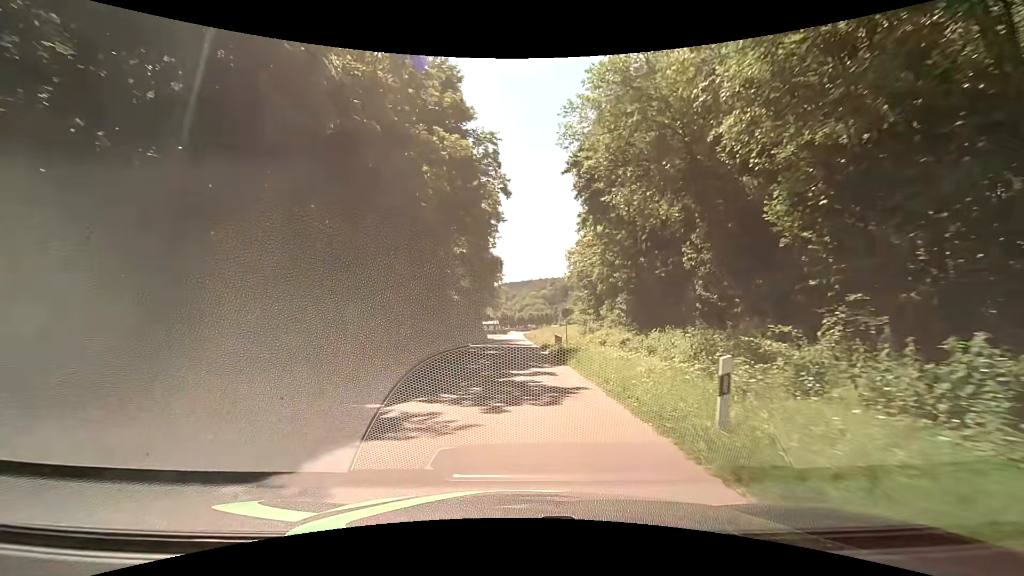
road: residential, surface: asphalt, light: Day
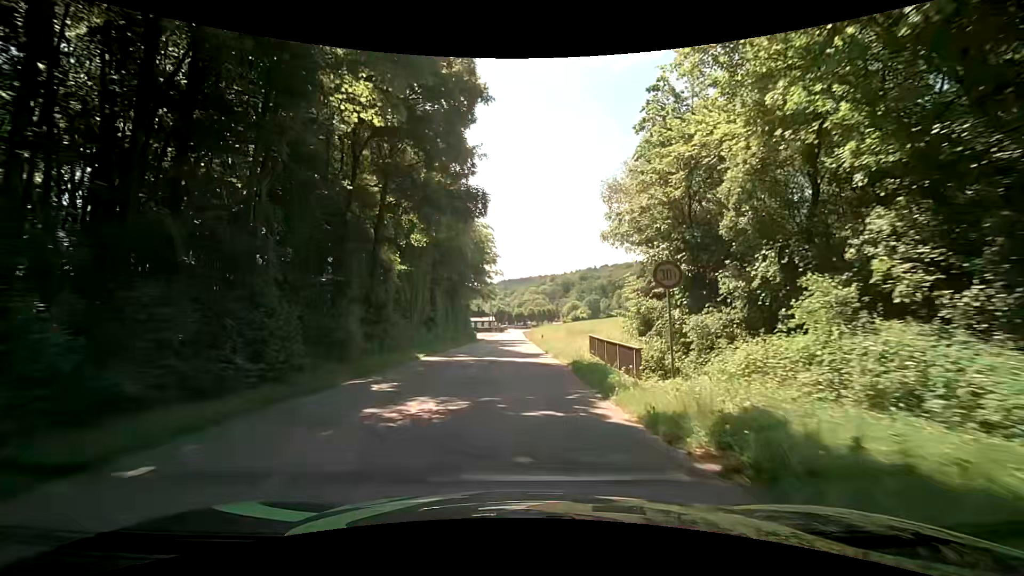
(-0.1, +21.5) m; -1°
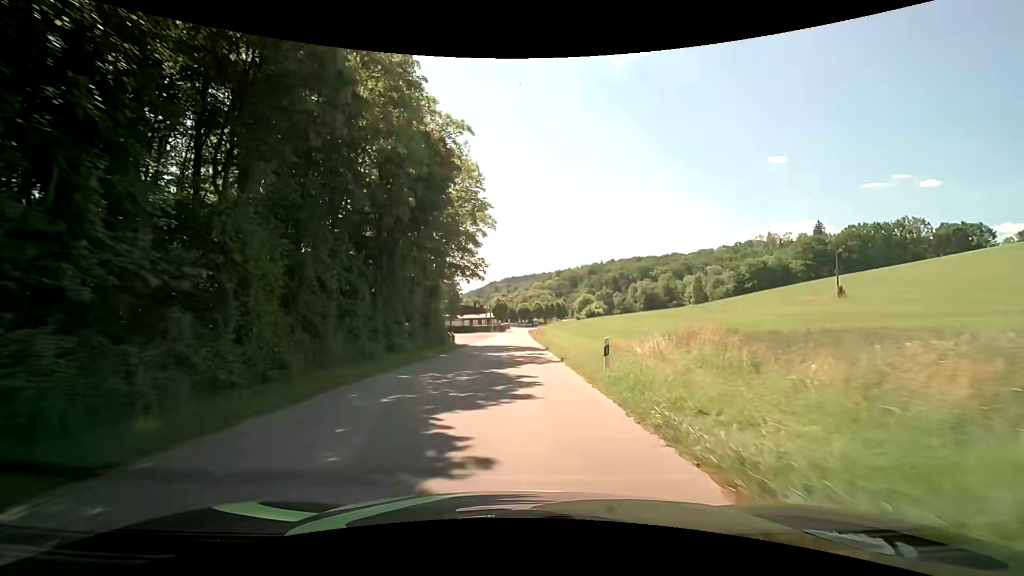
(+0.1, +28.8) m; -1°
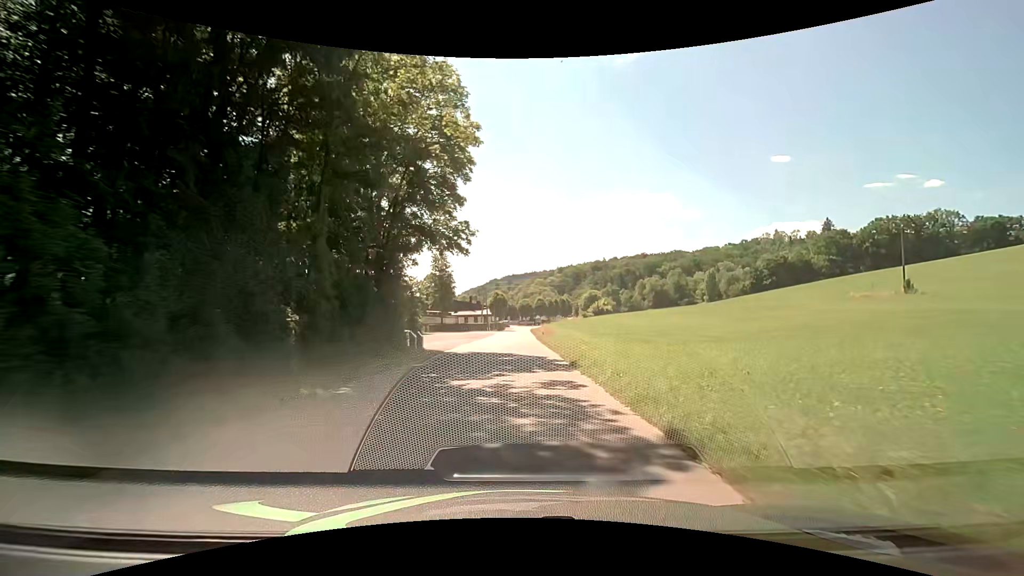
(+0.2, +14.8) m; +1°
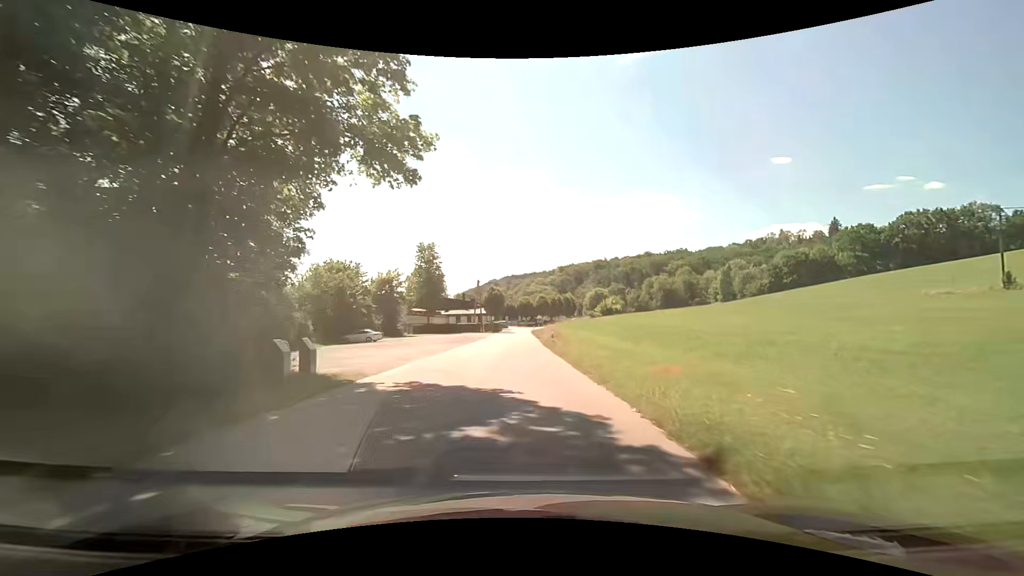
(0.0, +15.1) m; 0°
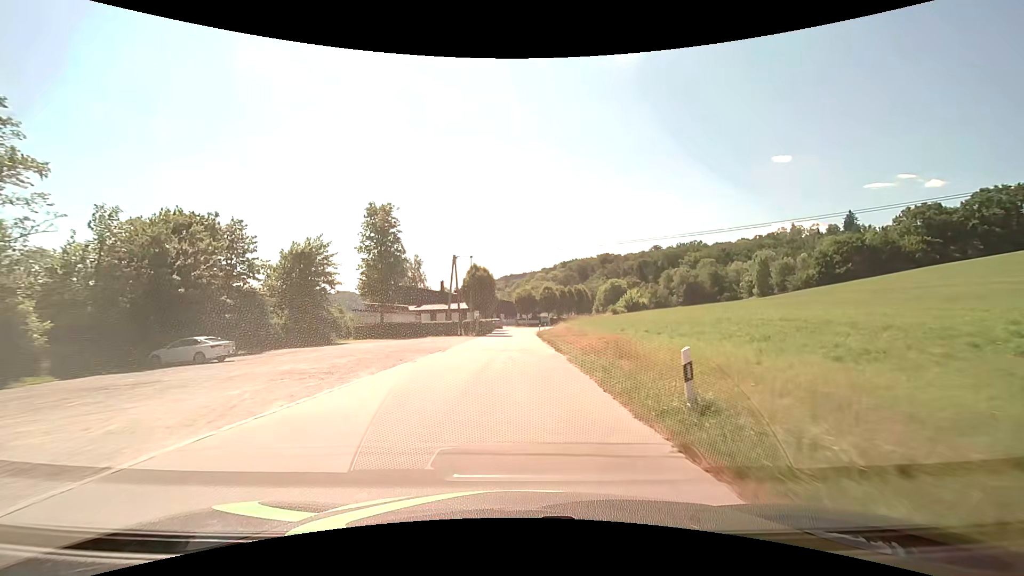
(0.0, +30.2) m; 0°
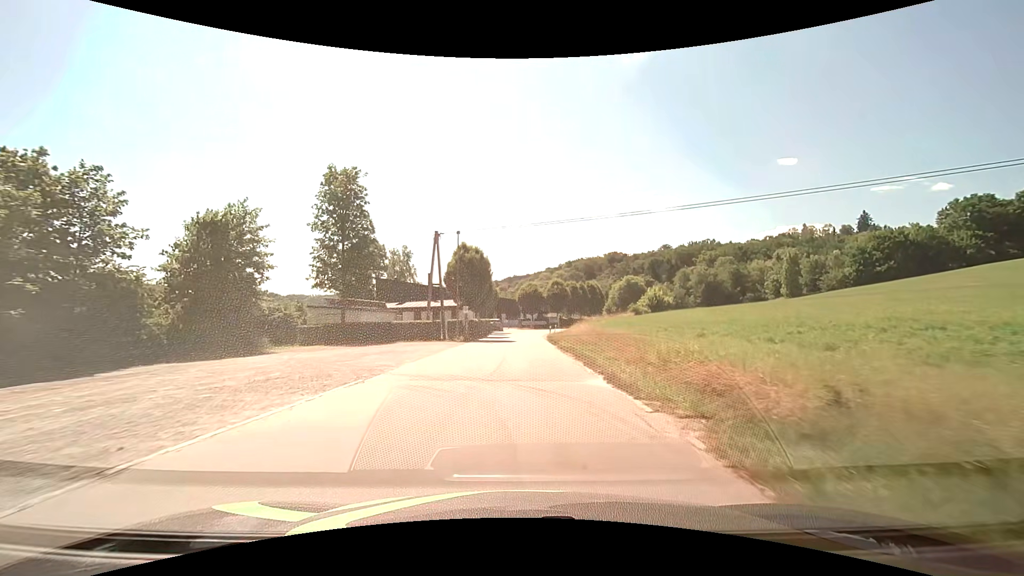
(-0.1, +14.7) m; 0°
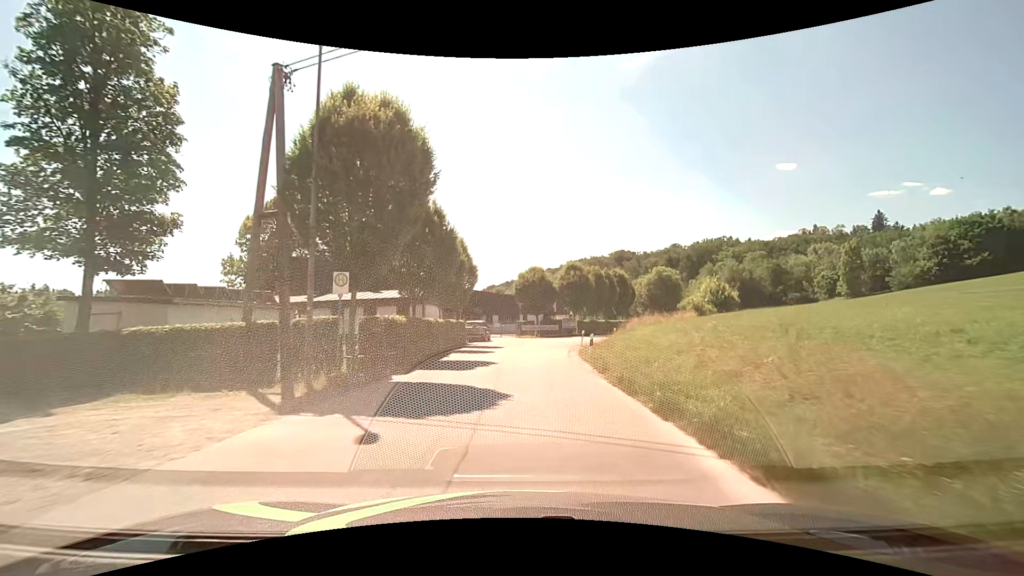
(+0.1, +27.4) m; 0°
(0, +10) (0, +20) (+1, +30) (+4, +40) (+8, +49) (+13, +57) (+17, +66) (+20, +76) (+21, +86) (+21, +96) m
